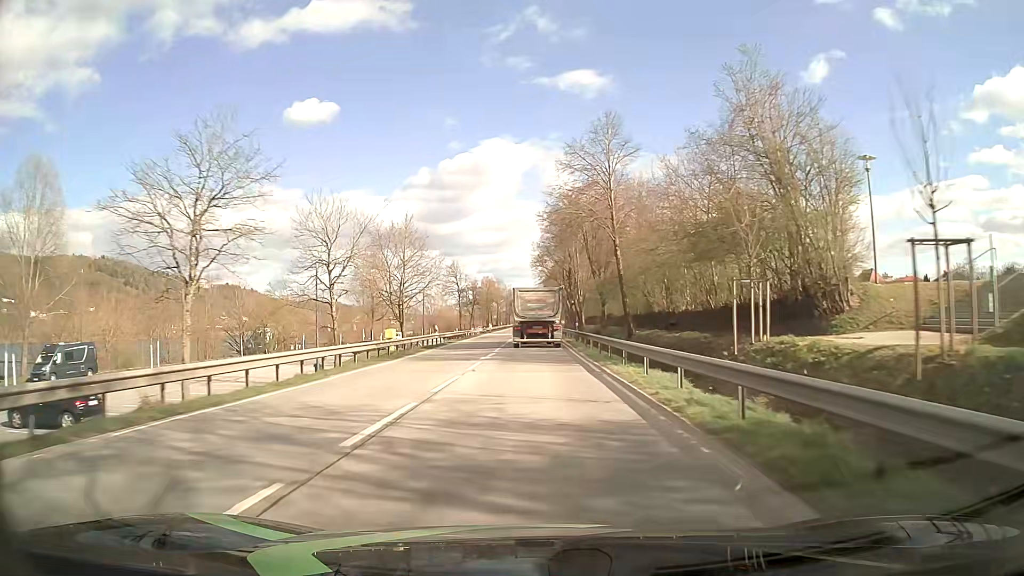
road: primary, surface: asphalt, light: Day
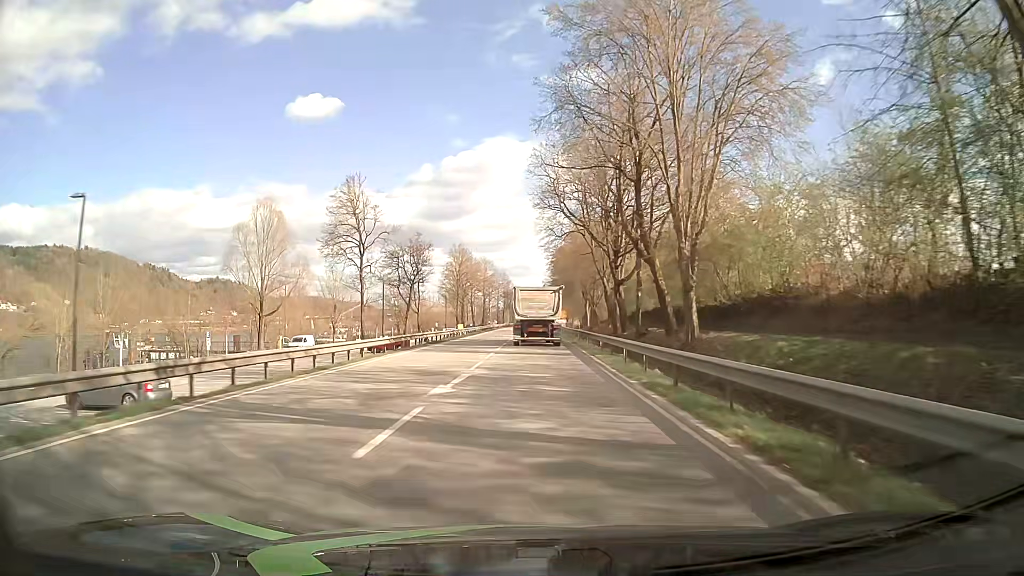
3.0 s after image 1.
(-0.3, +55.5) m; -1°
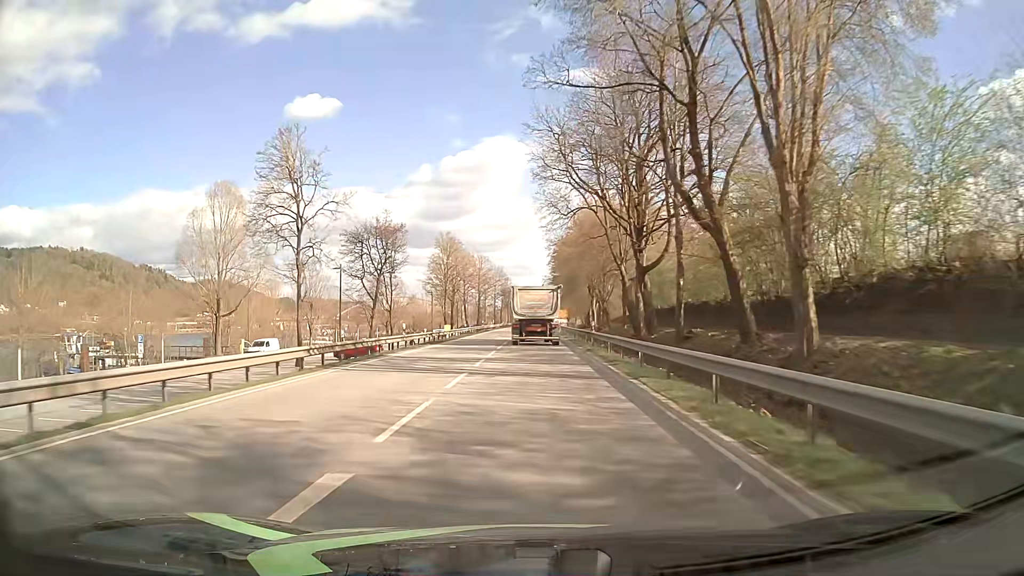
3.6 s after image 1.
(+0.1, +11.2) m; 0°
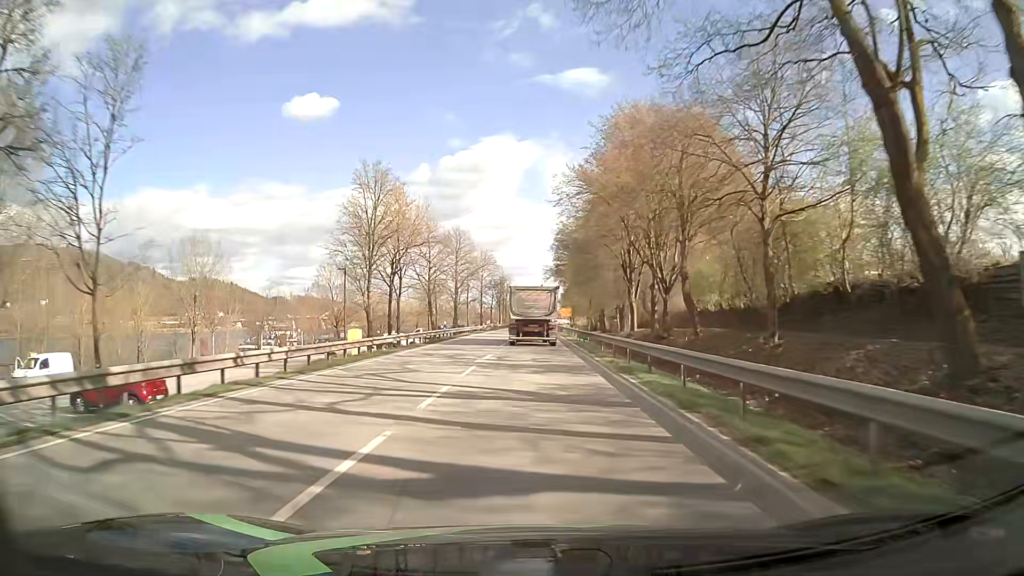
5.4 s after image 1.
(0.0, +33.6) m; 0°
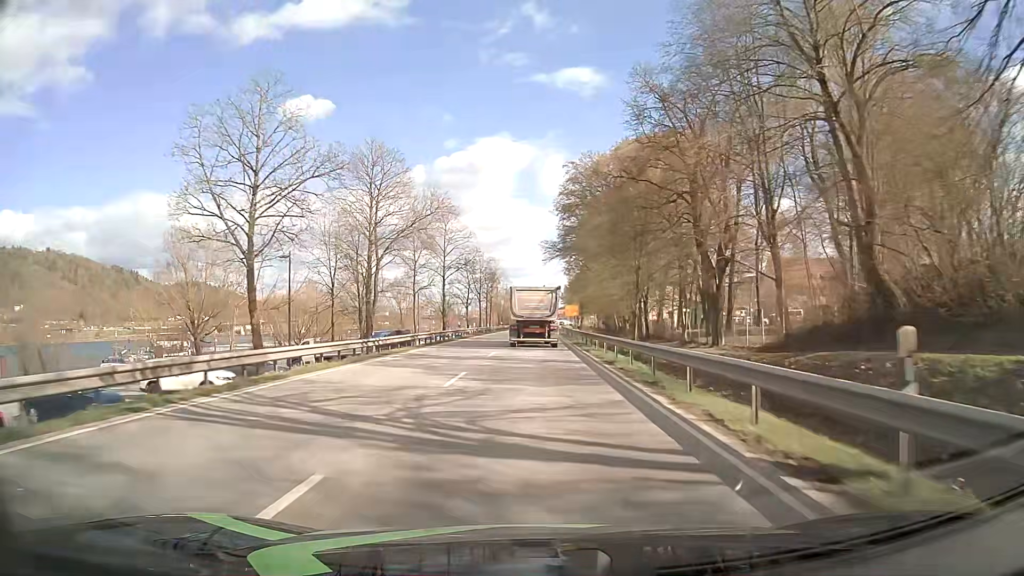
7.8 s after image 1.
(+0.3, +44.9) m; 0°
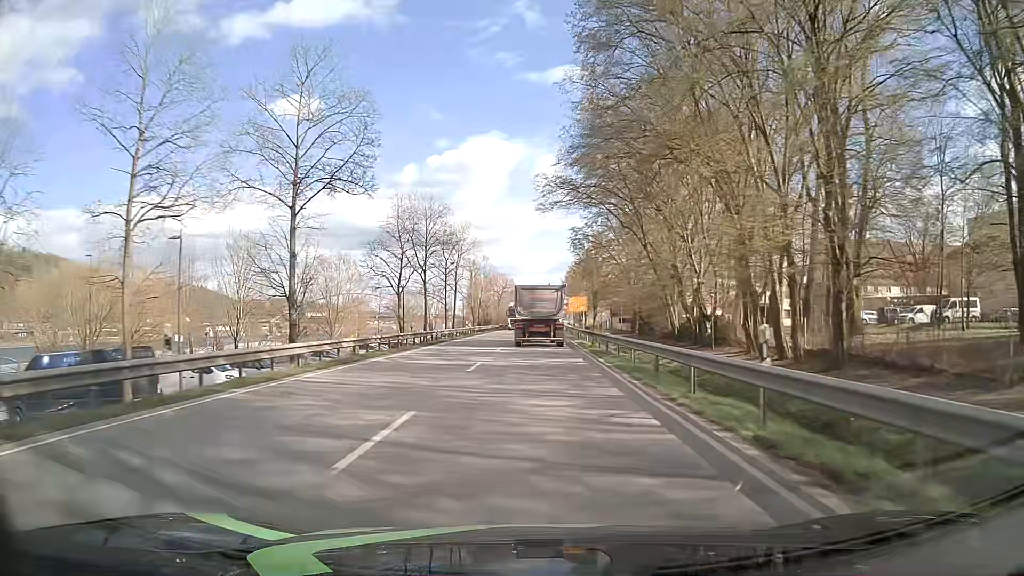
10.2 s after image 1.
(+0.2, +44.5) m; +1°
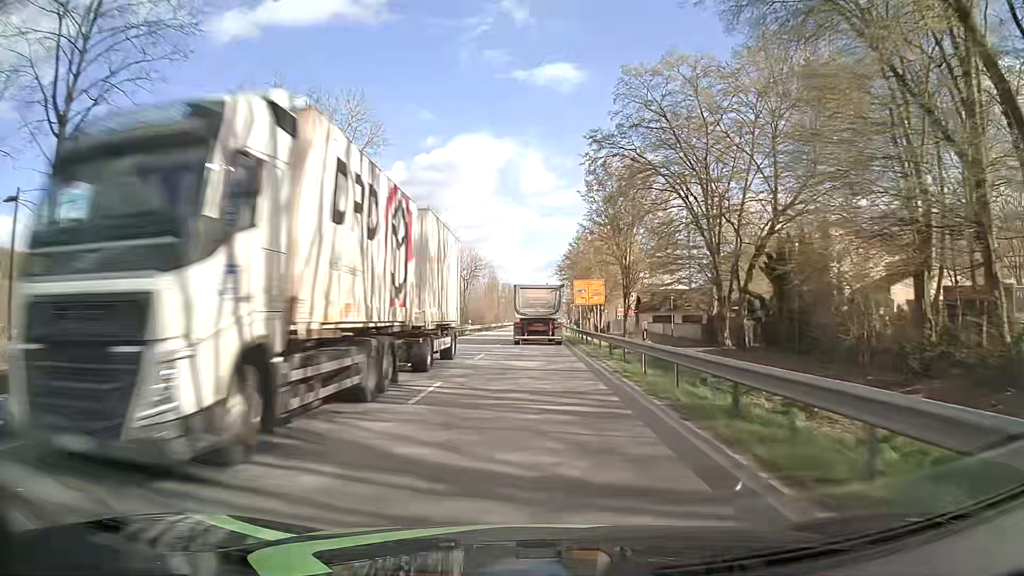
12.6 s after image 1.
(+0.3, +43.6) m; +1°
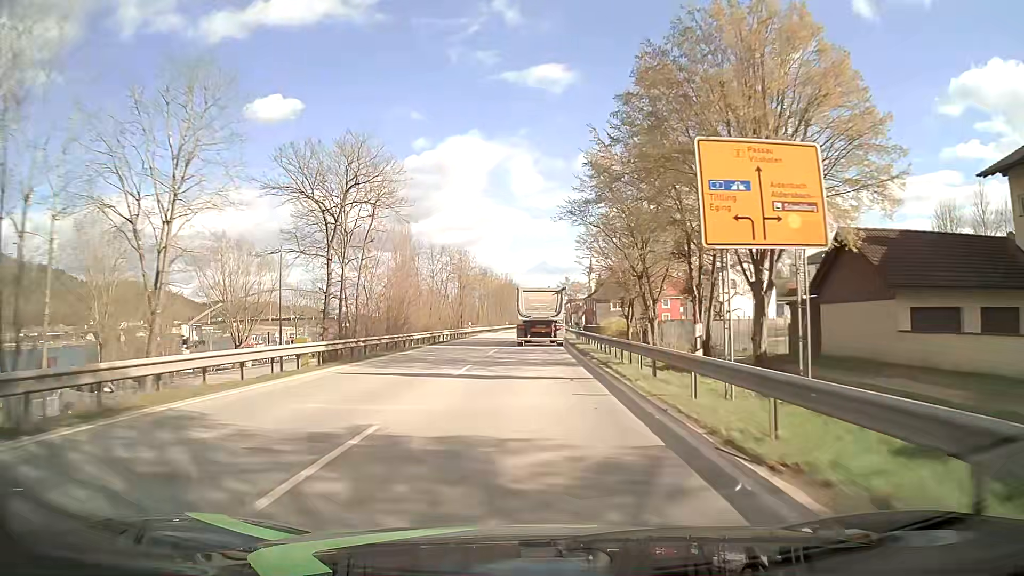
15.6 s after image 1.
(+0.2, +54.0) m; +1°
(0, +10) (0, +20) (0, +30) (0, +40) (0, +50) (+1, +60) (+1, +70) (+1, +80) (+1, +90) (+2, +100) m
